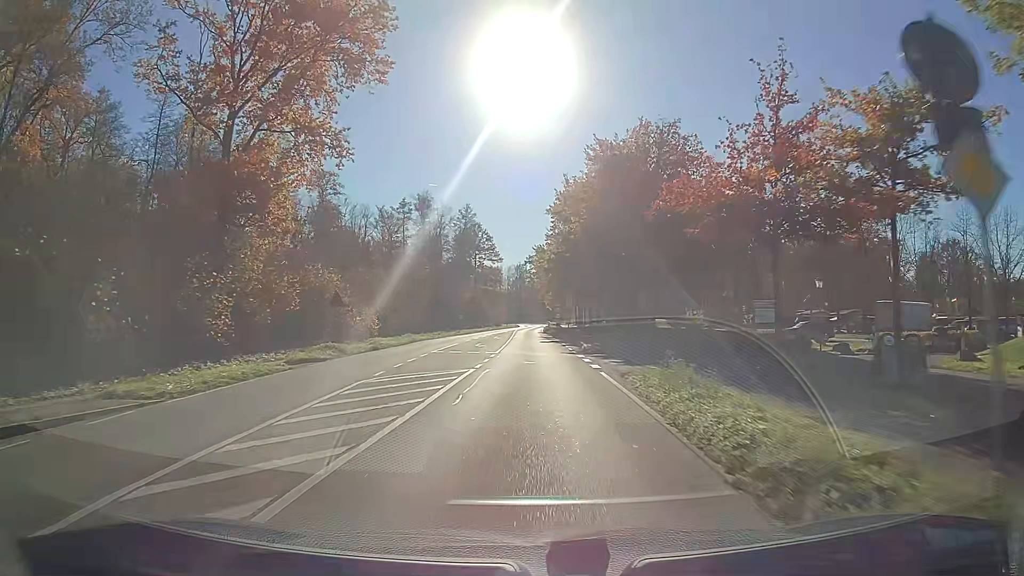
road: secondary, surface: asphalt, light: Day
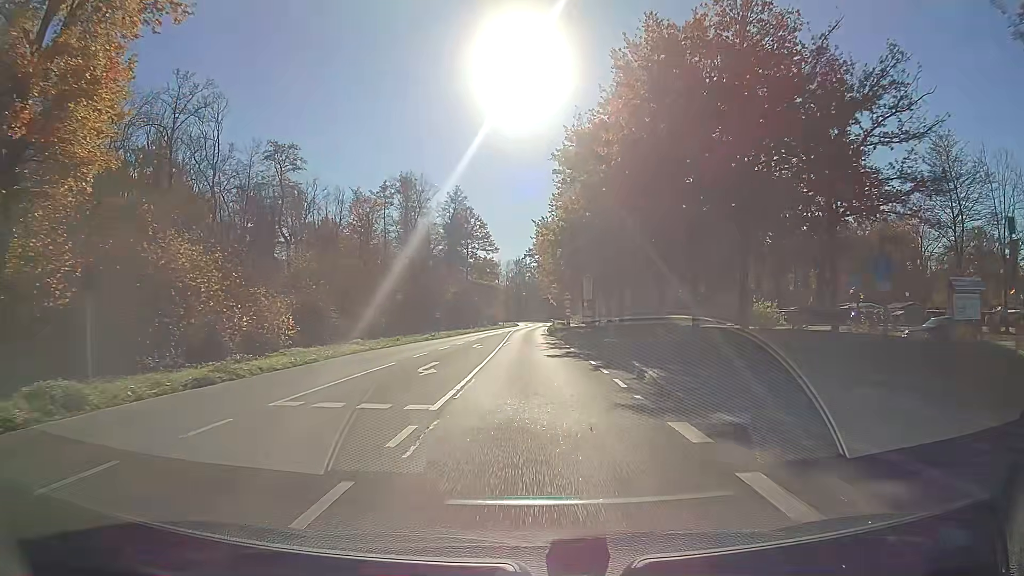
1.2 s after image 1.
(0.0, +17.9) m; 0°
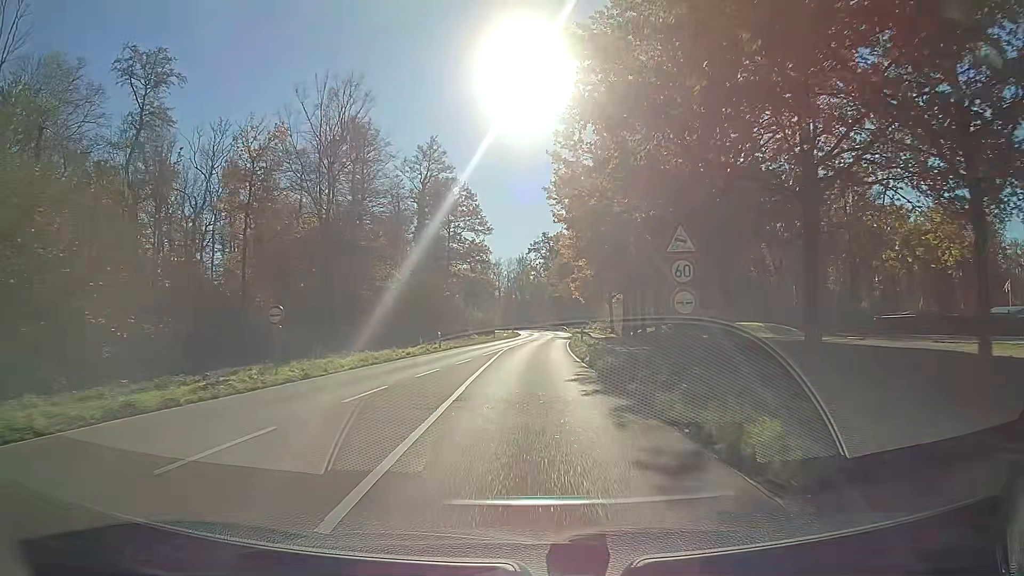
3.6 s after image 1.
(-0.2, +35.7) m; 0°
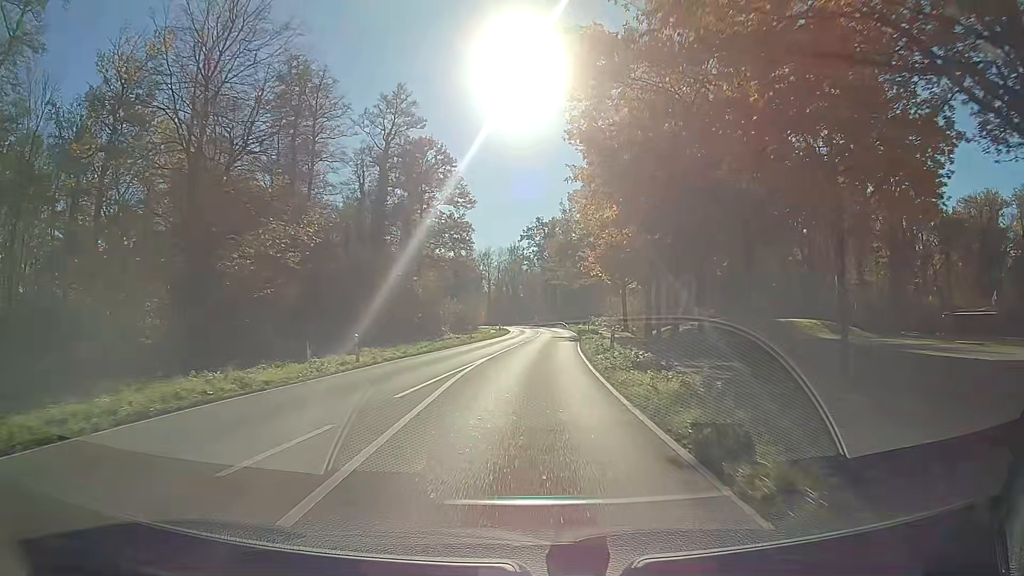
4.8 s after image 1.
(+0.2, +17.7) m; +1°
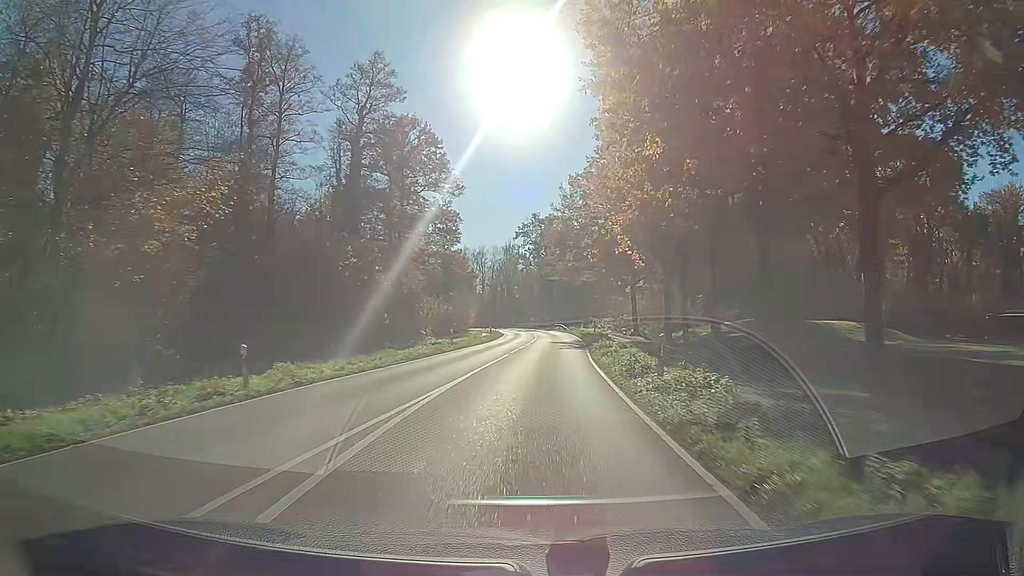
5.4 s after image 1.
(0.0, +8.9) m; 0°
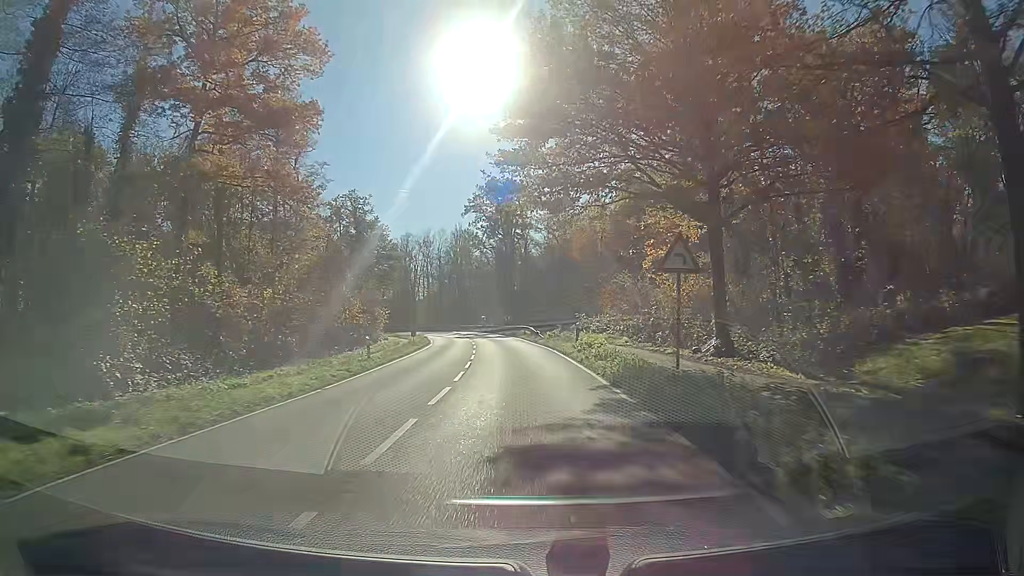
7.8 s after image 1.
(+0.7, +35.1) m; +2°
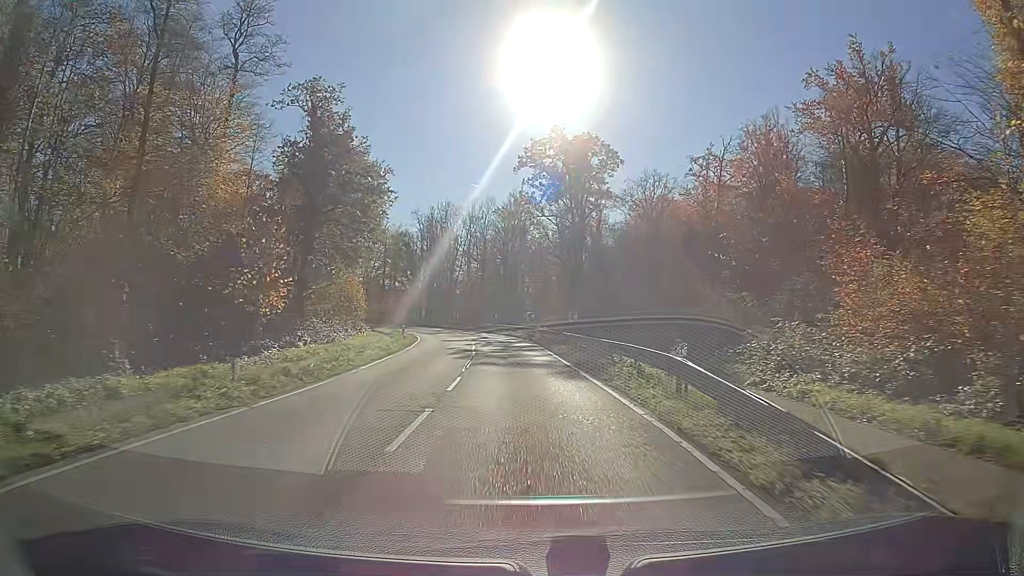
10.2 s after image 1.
(-1.5, +34.5) m; -5°
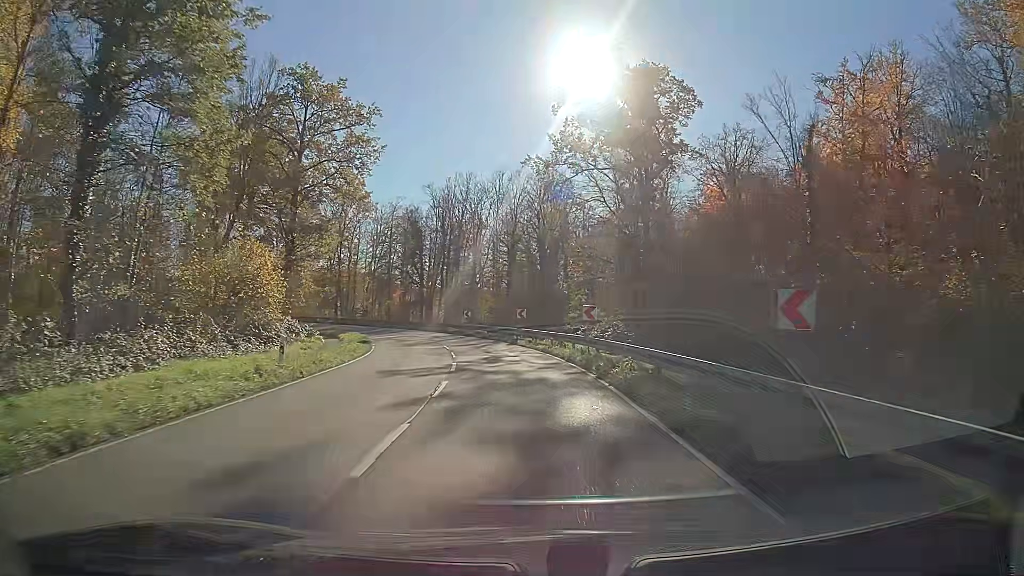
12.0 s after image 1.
(-0.7, +25.5) m; -3°
